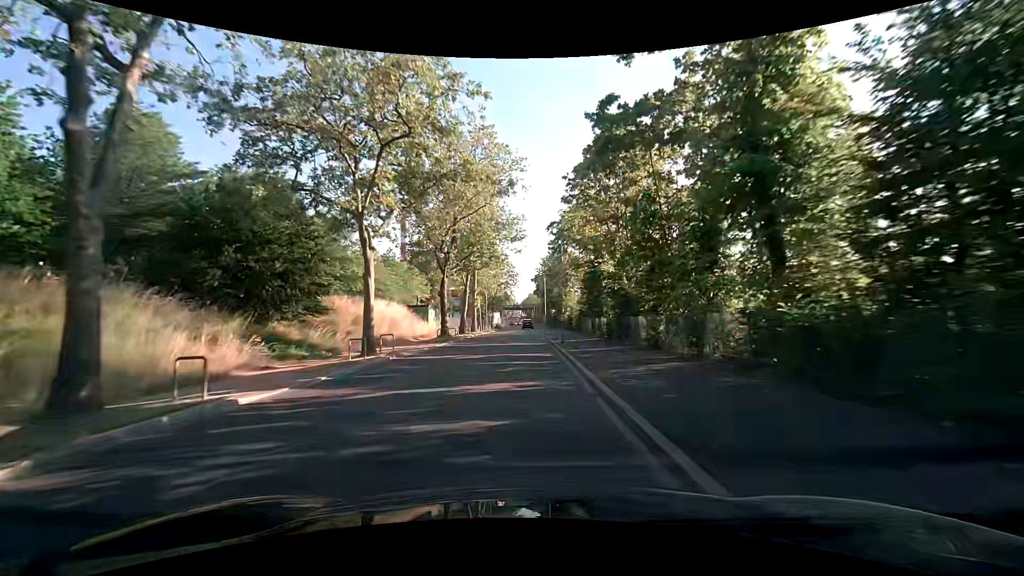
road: tertiary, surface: asphalt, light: Day
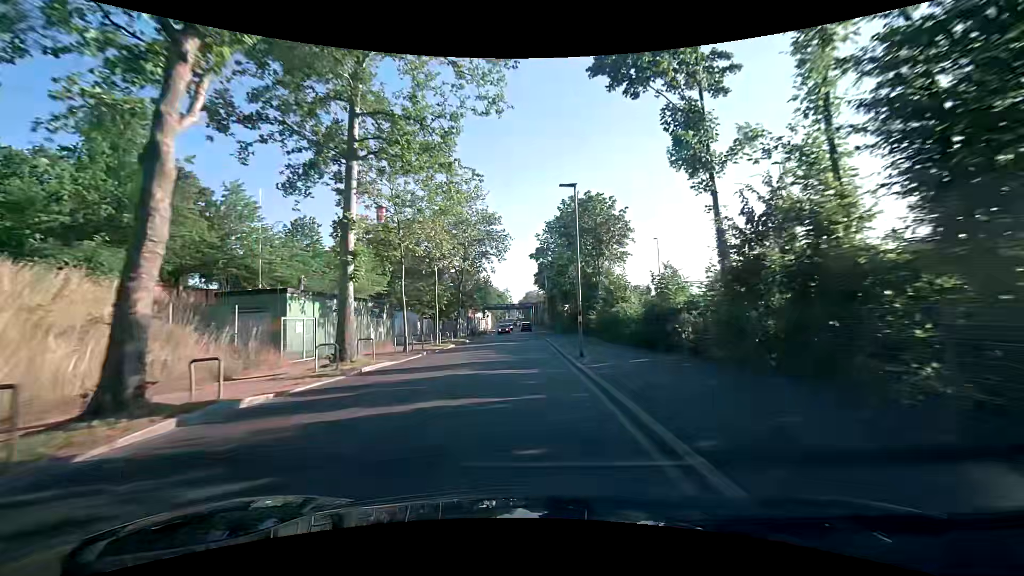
(+0.3, +37.8) m; +1°
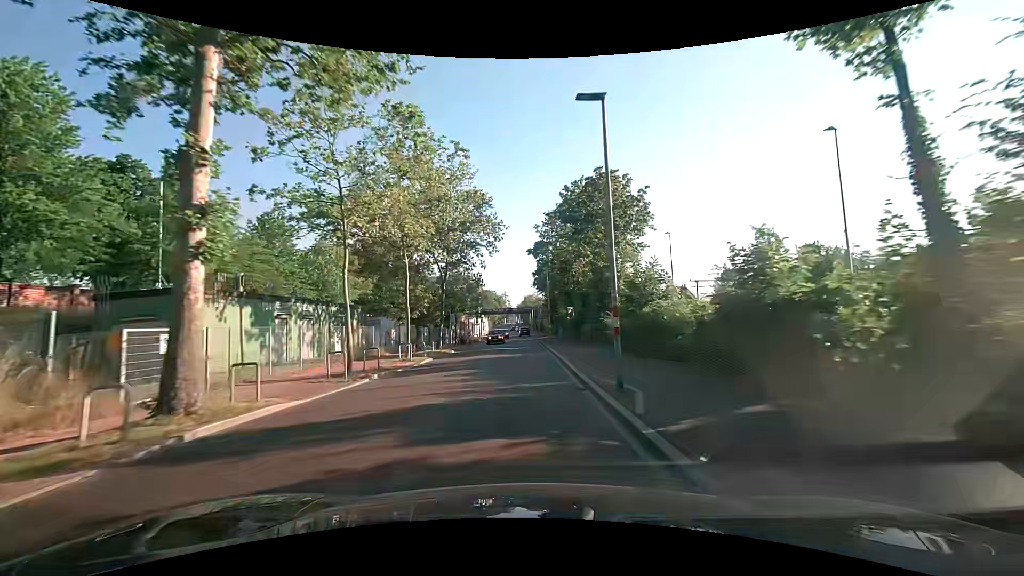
(-0.1, +7.5) m; -1°
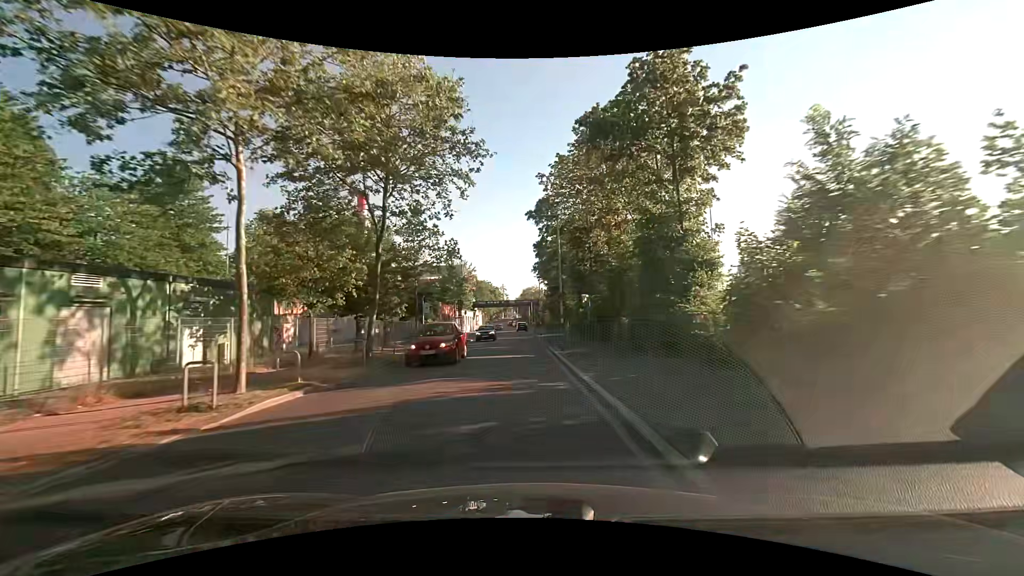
(0.0, +14.9) m; 0°
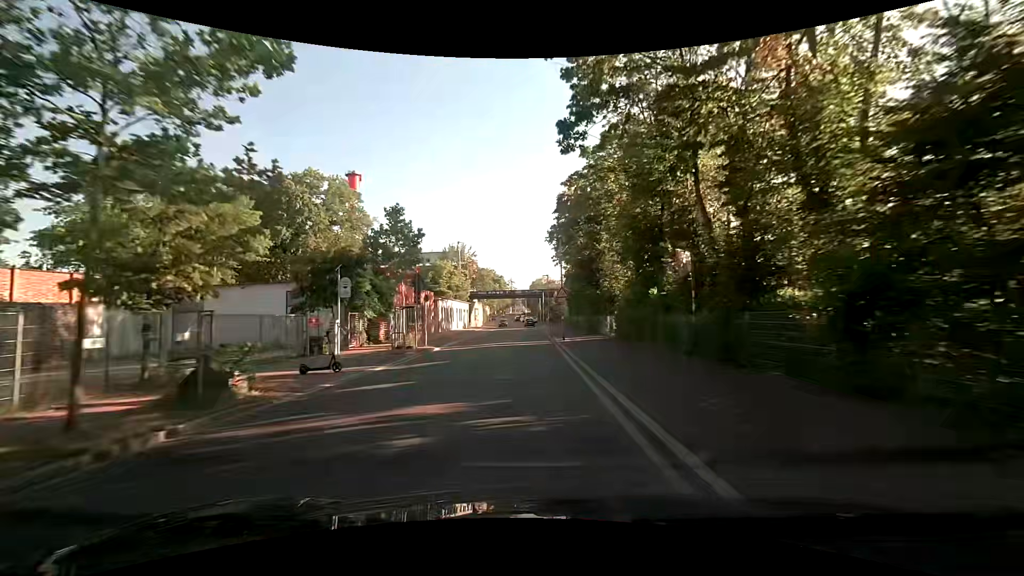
(-0.3, +22.1) m; -2°
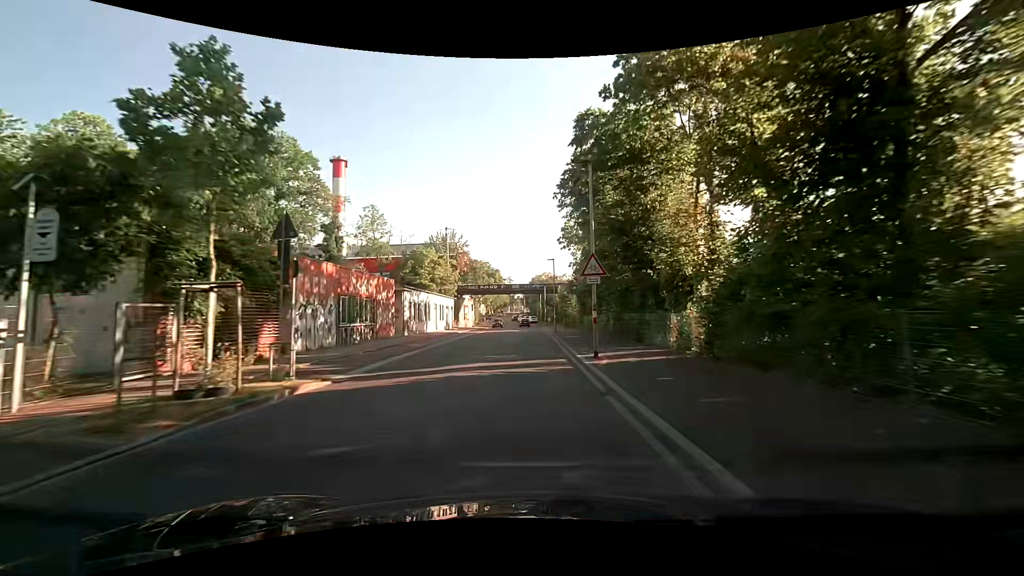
(+0.3, +14.6) m; +1°
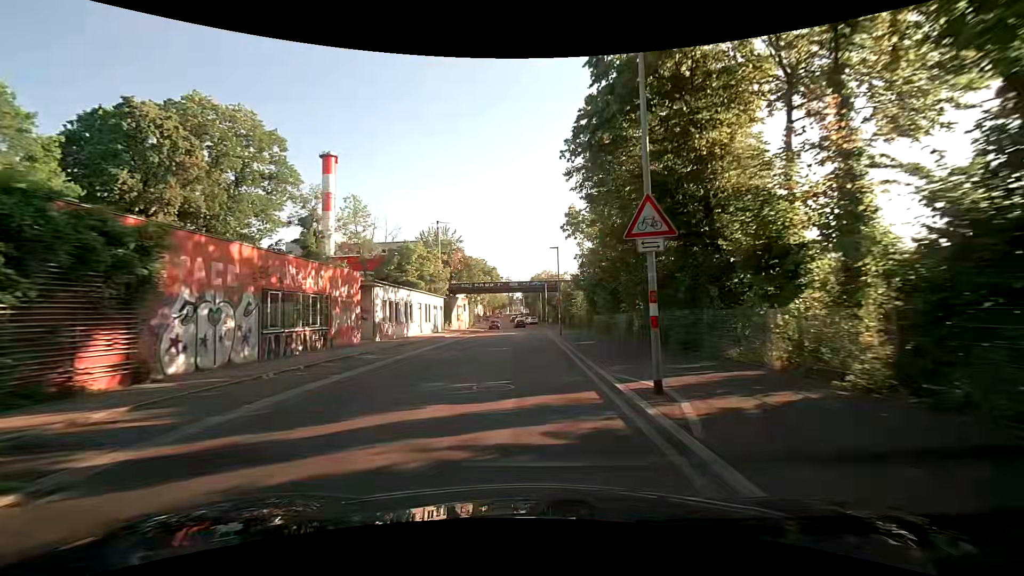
(0.0, +7.3) m; -1°
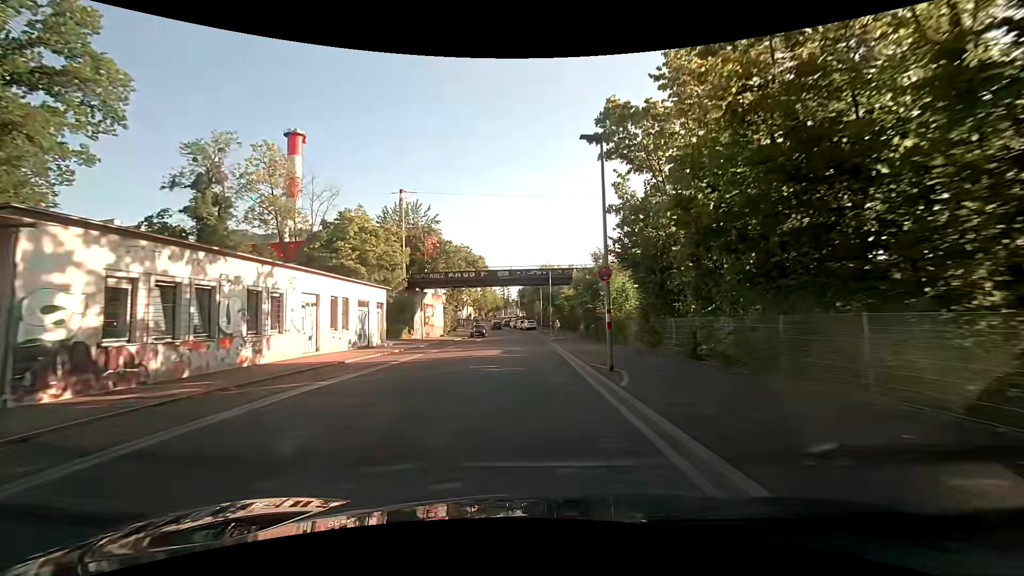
(+0.4, +22.0) m; +1°
(0, +10) (0, +20) (0, +30) (0, +40) (0, +50) (0, +60) (0, +70) (-2, +80) (-4, +90) (-5, +100) m
